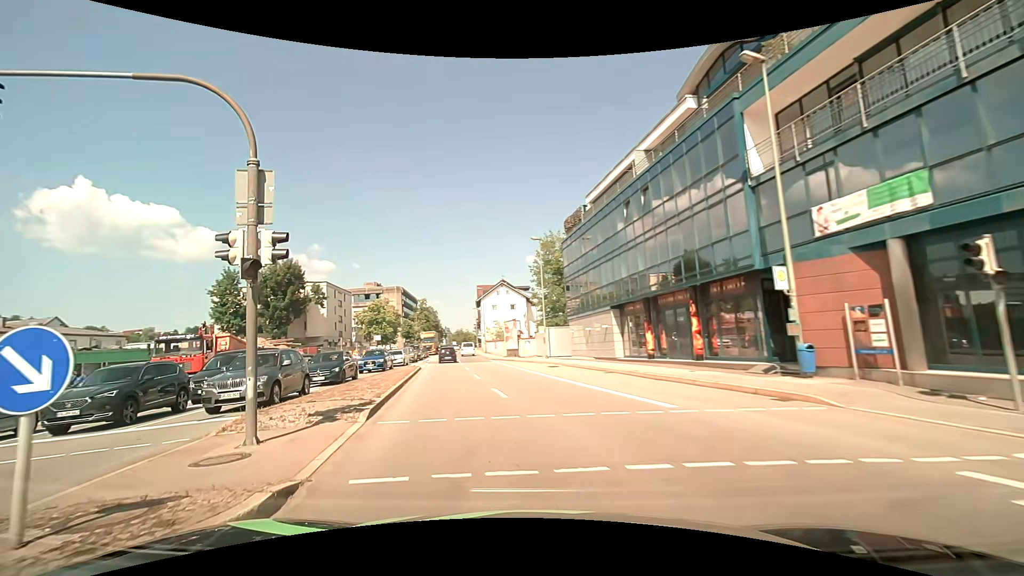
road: primary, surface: asphalt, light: Day
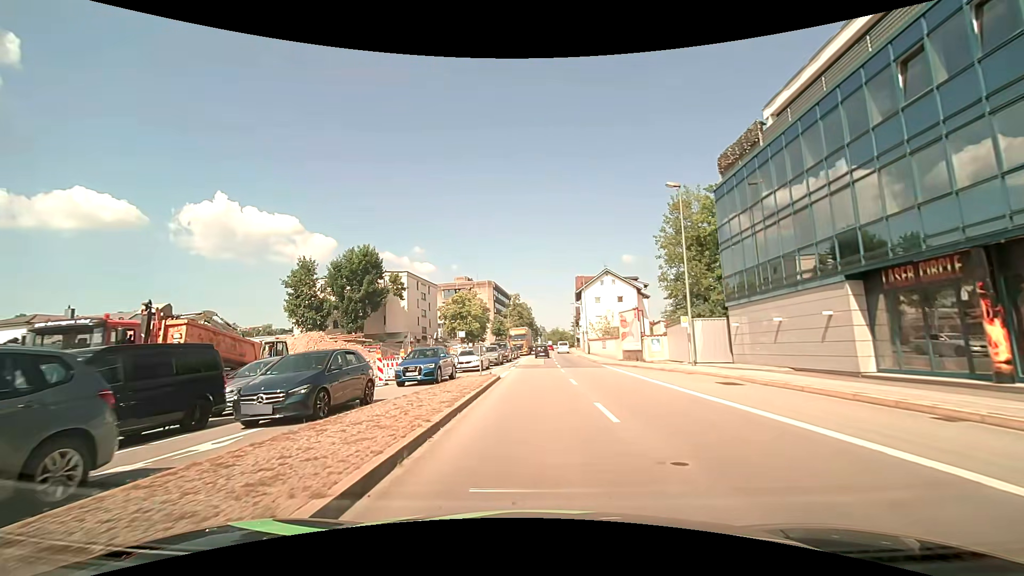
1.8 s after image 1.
(-1.9, +13.2) m; -12°
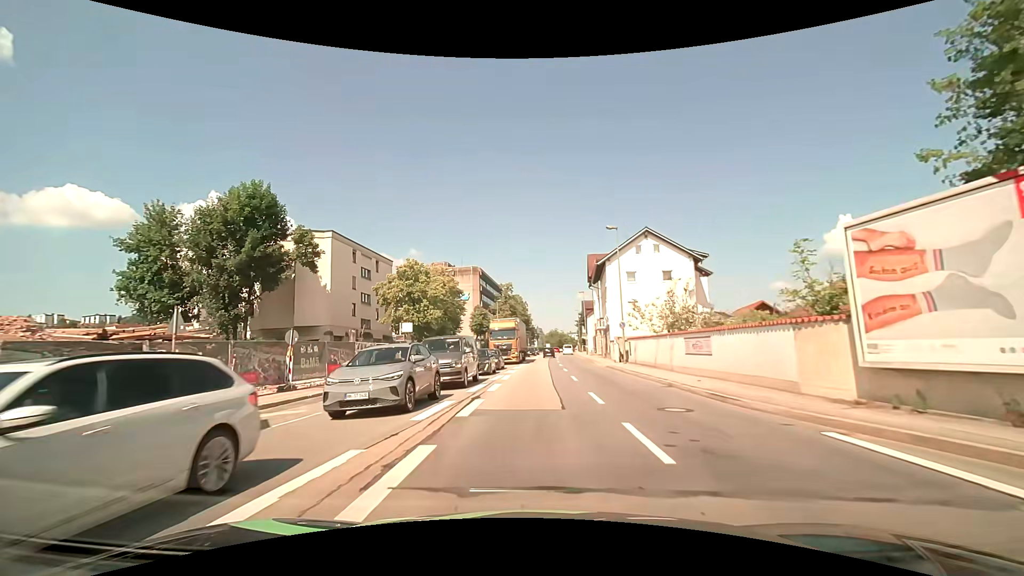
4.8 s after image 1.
(+0.2, +27.6) m; +1°
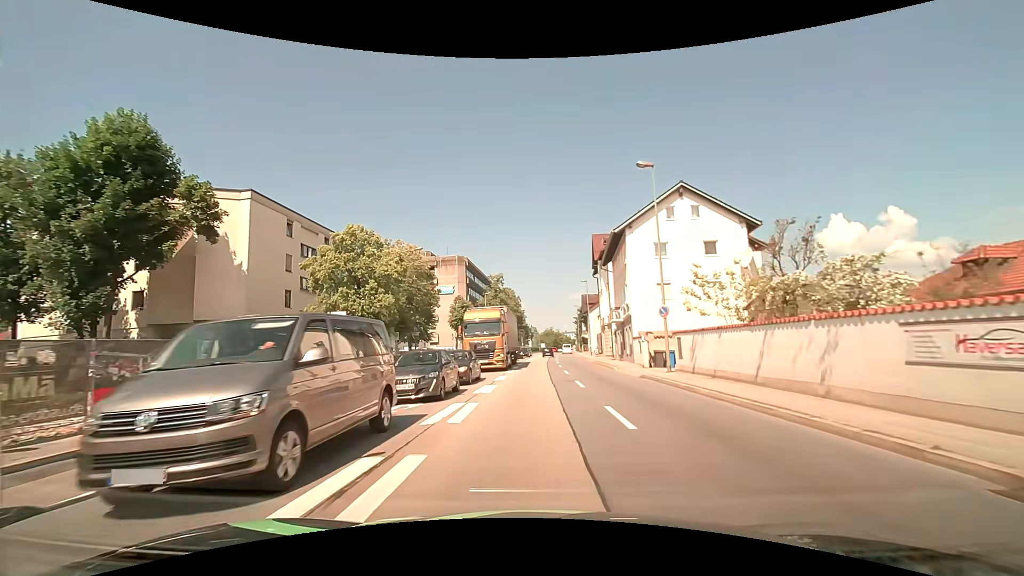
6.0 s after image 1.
(+0.1, +12.9) m; +1°
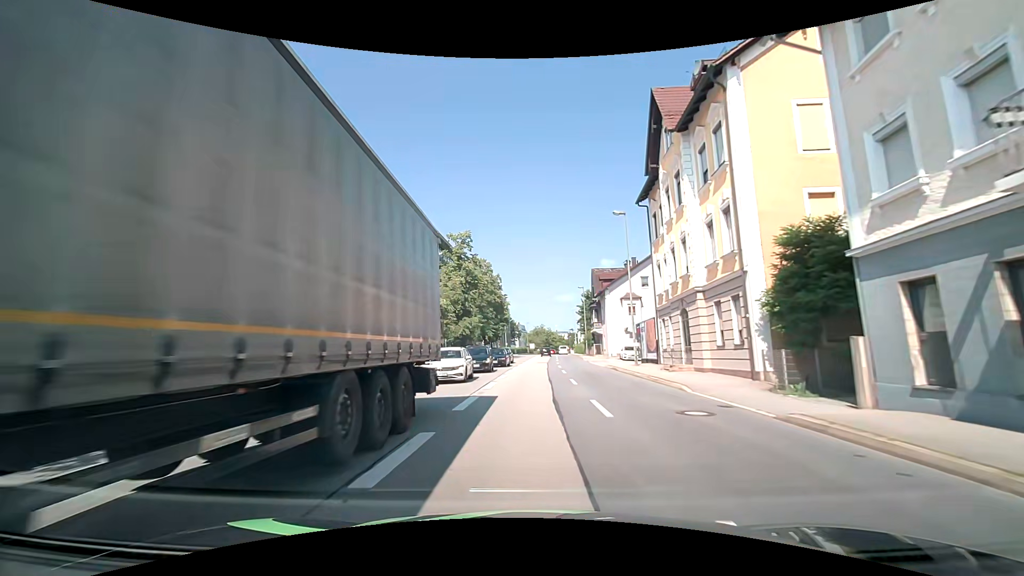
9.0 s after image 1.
(+0.2, +34.7) m; 0°
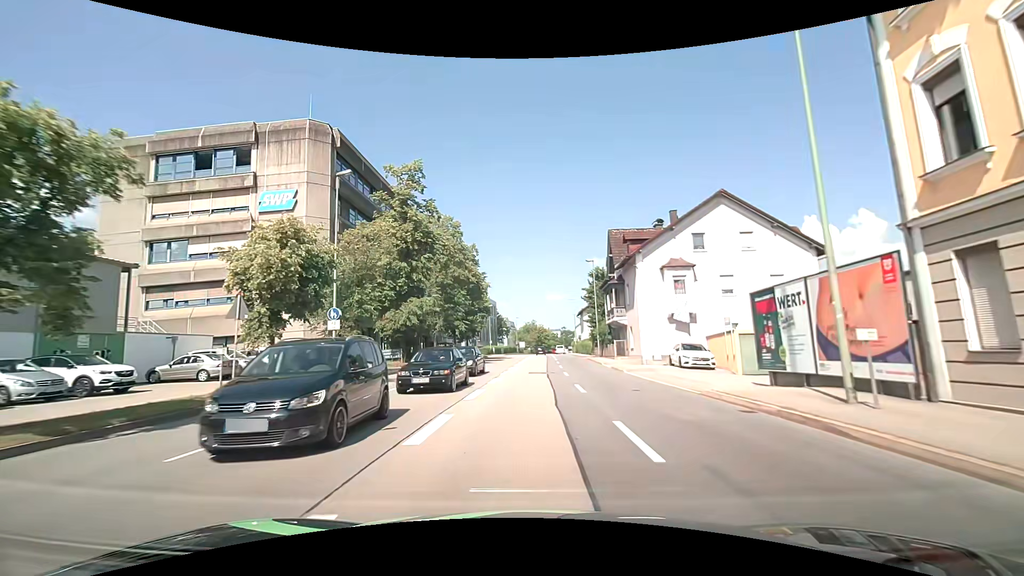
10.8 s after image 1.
(+0.4, +21.9) m; +1°
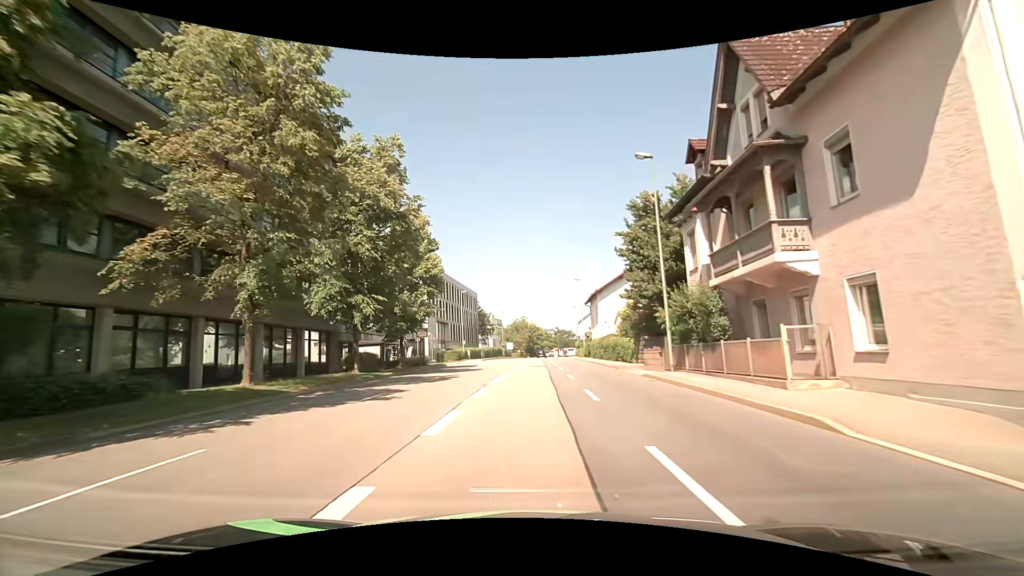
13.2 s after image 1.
(+0.4, +29.2) m; +1°
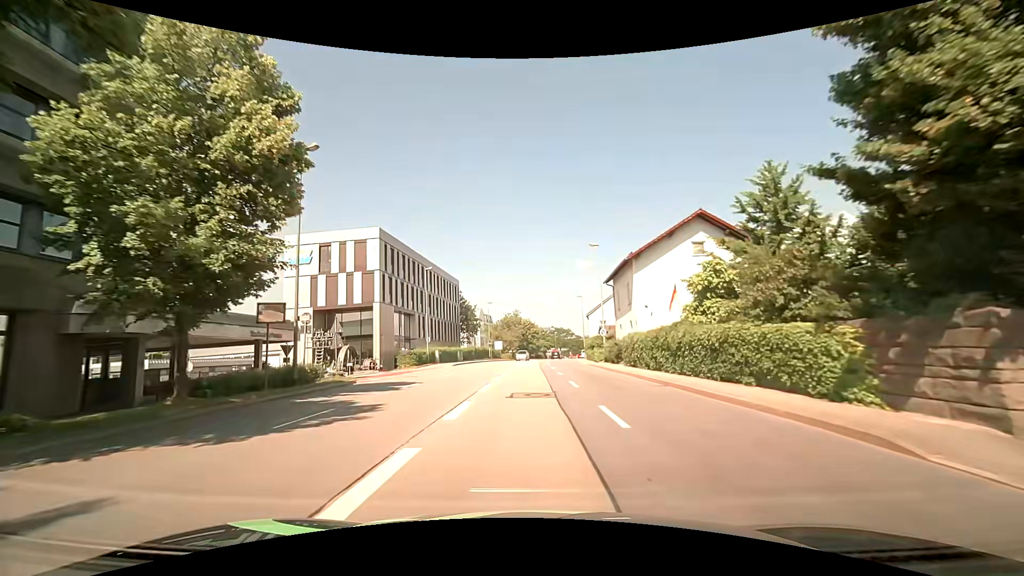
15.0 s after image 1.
(+0.1, +22.2) m; 0°
(0, +10) (0, +20) (0, +30) (0, +40) (0, +50) (0, +60) (+1, +70) (+2, +80) (+3, +90) (+5, +100) m
